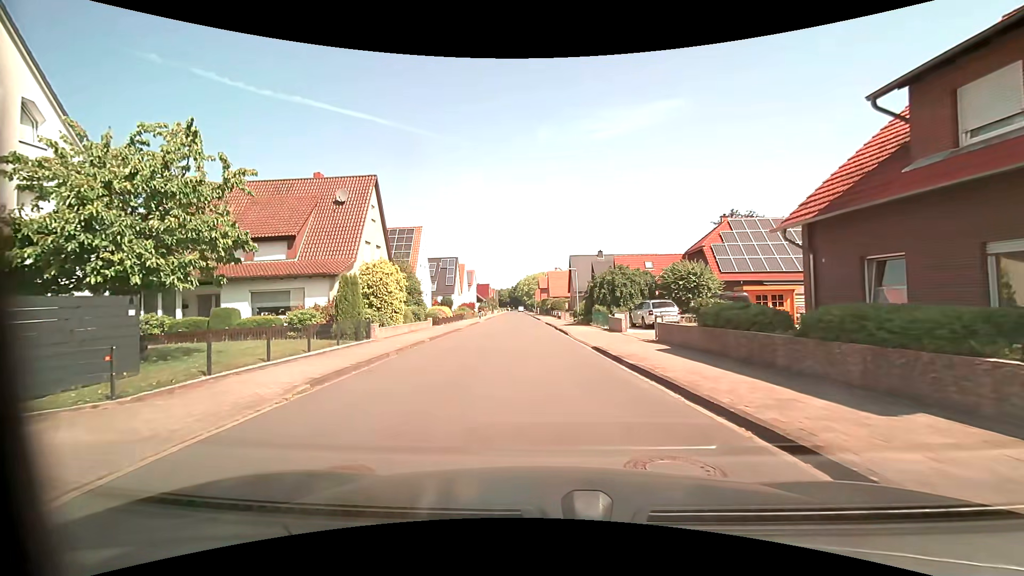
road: residential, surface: asphalt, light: Day
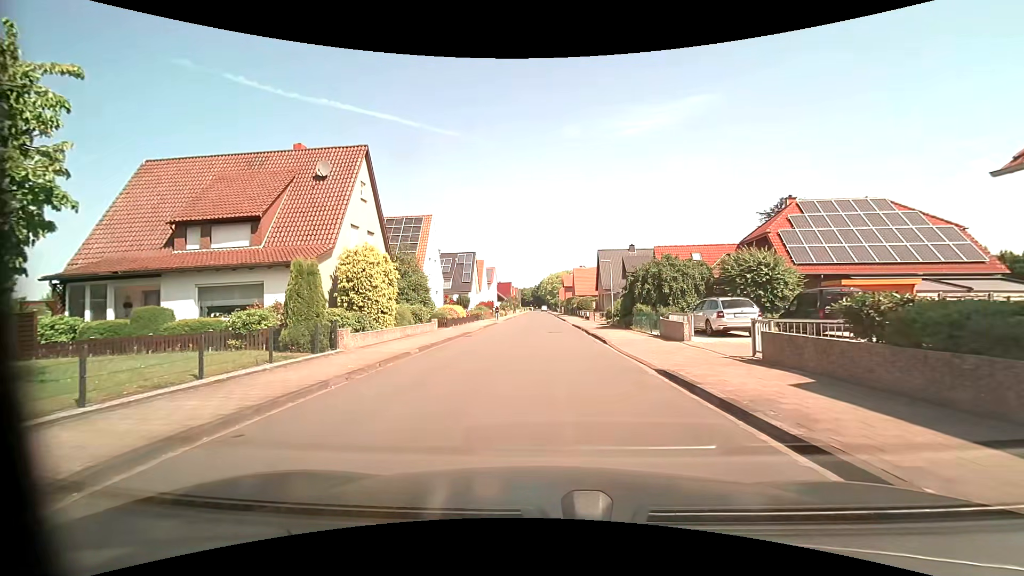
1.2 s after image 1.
(-0.2, +6.2) m; -3°
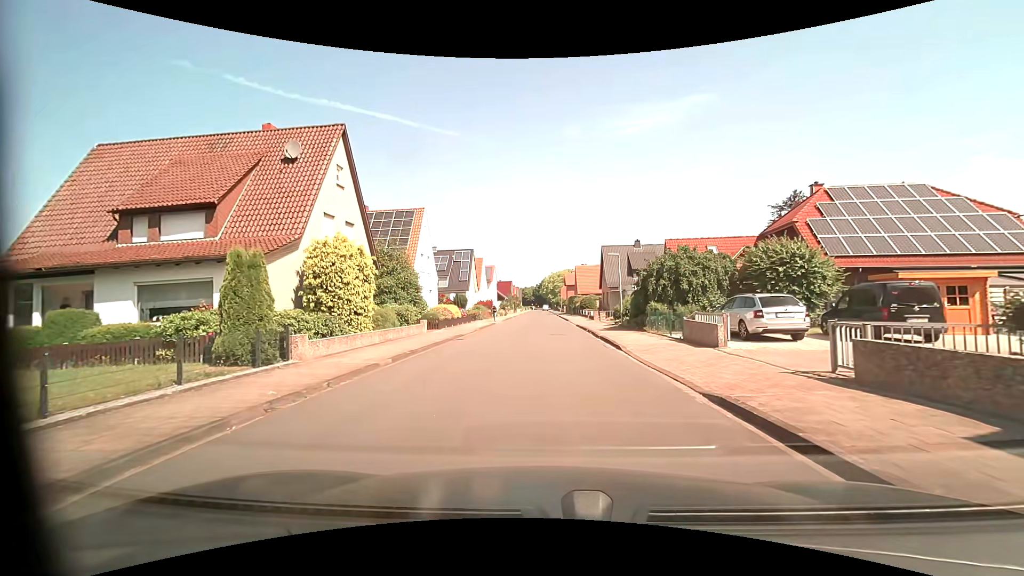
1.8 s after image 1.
(0.0, +3.1) m; +1°
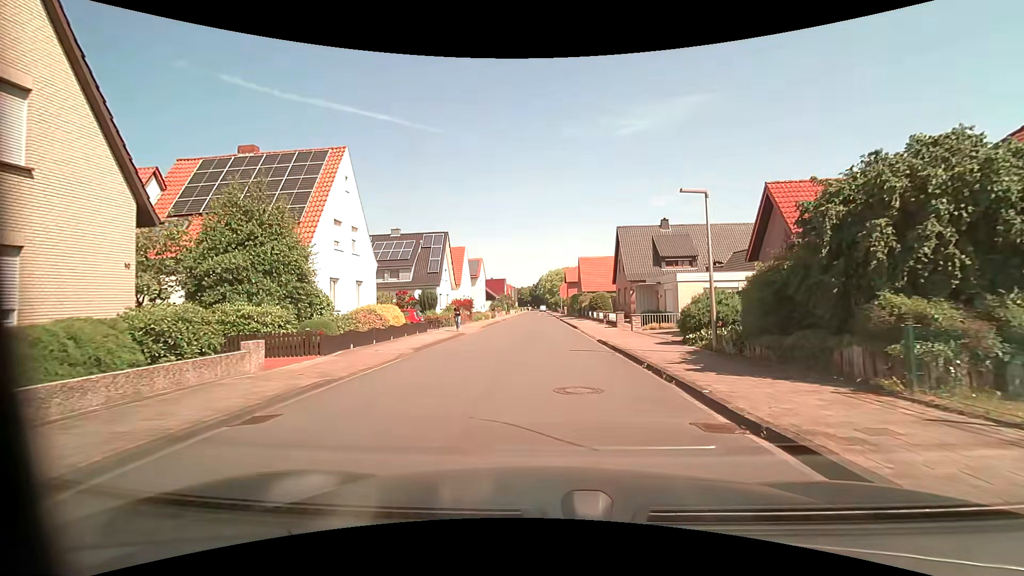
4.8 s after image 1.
(0.0, +16.0) m; +1°
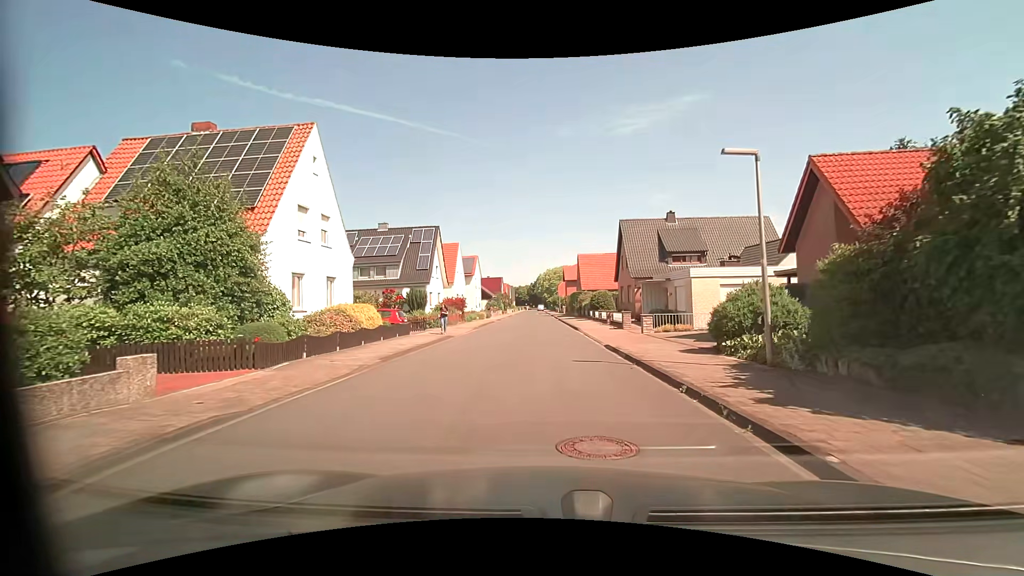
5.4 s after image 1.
(0.0, +3.2) m; 0°
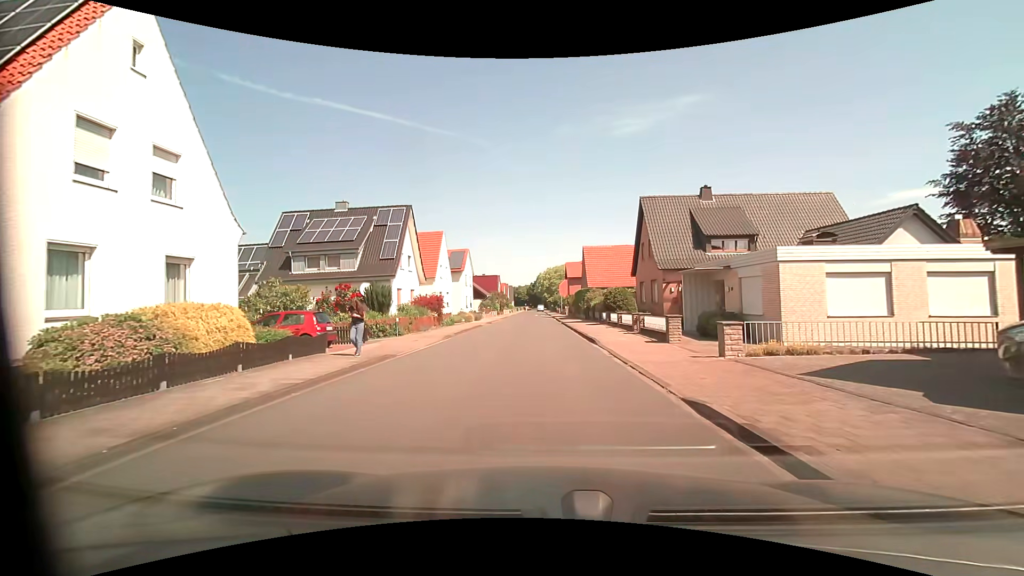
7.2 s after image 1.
(0.0, +9.8) m; 0°
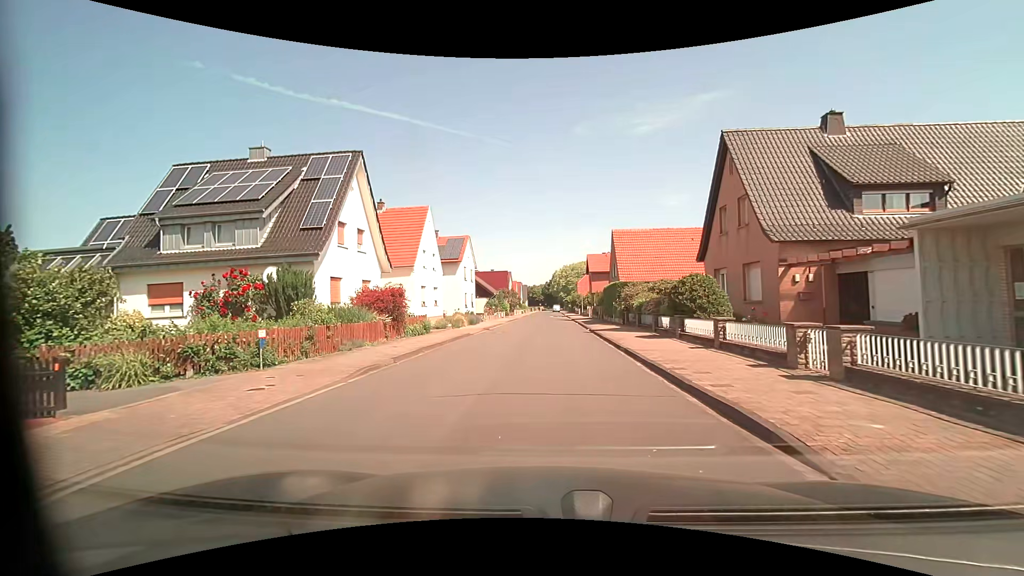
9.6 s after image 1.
(-0.3, +13.4) m; -3°
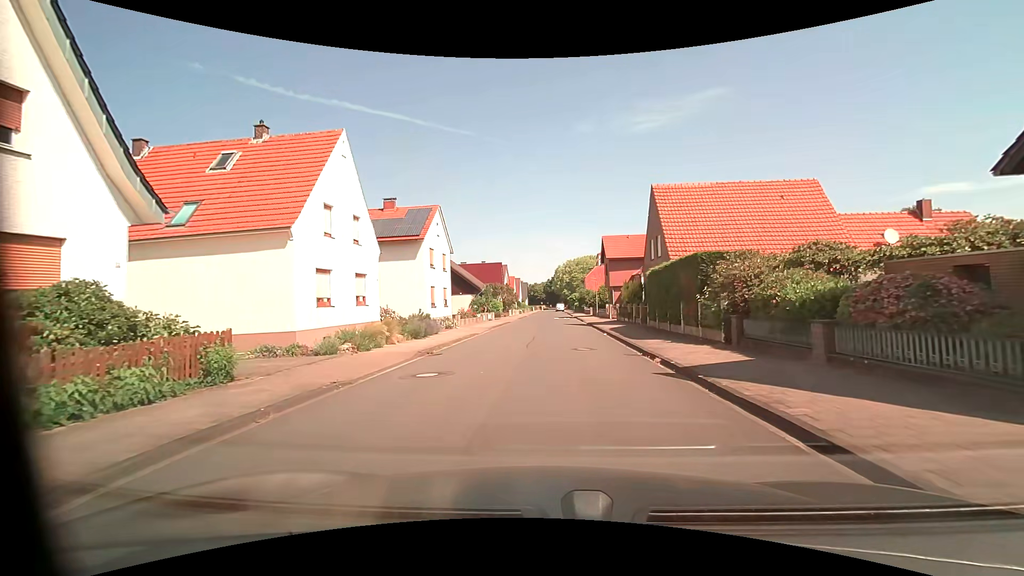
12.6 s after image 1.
(+0.1, +17.5) m; +1°
(0, +10) (0, +20) (0, +30) (0, +40) (0, +50) (0, +60) (0, +70) (0, +80) (0, +90) (0, +100) m
